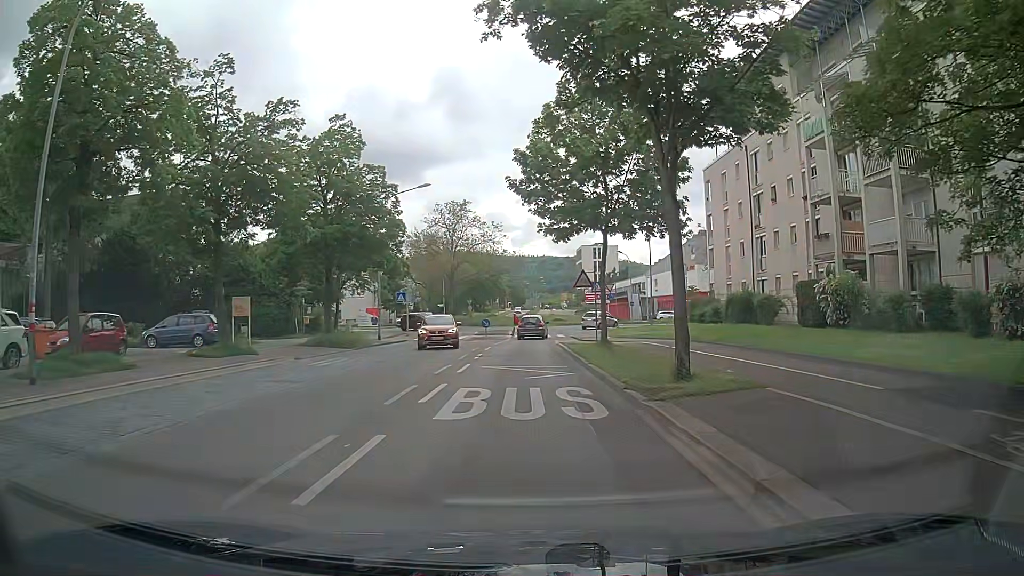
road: tertiary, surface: asphalt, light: Day
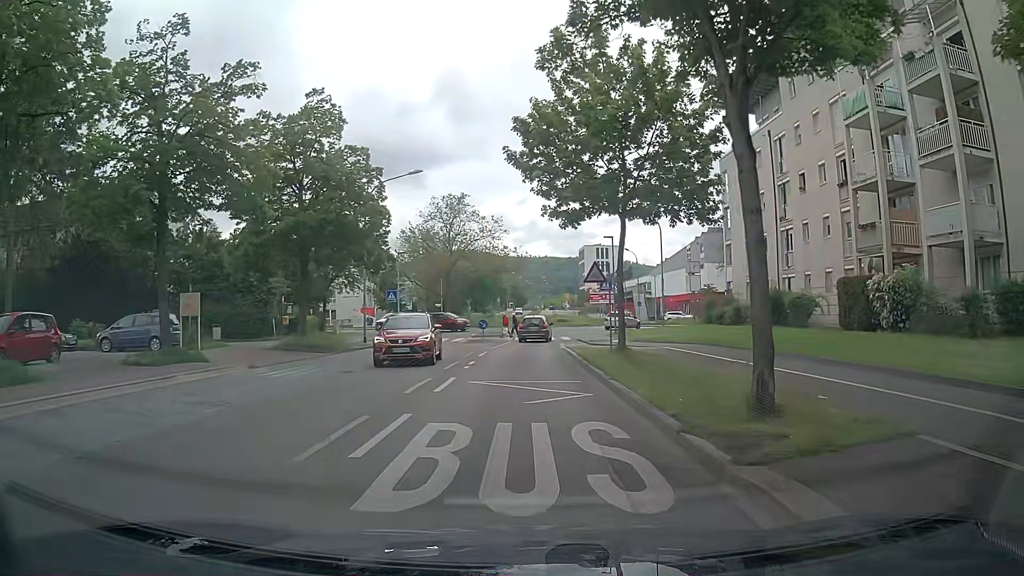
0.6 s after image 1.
(0.0, +4.2) m; -1°
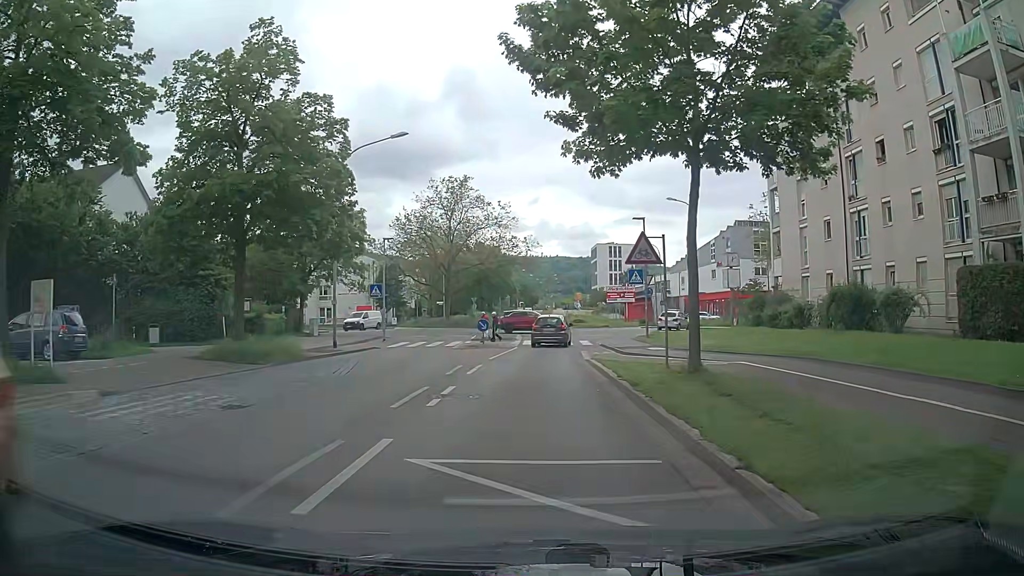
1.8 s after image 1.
(0.0, +7.9) m; +1°
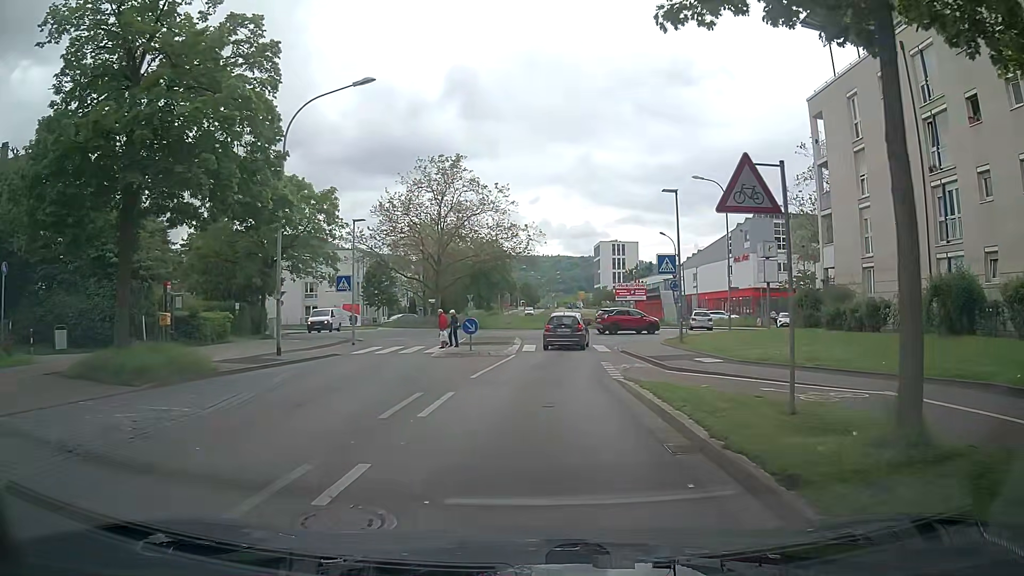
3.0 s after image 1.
(-0.1, +7.3) m; 0°
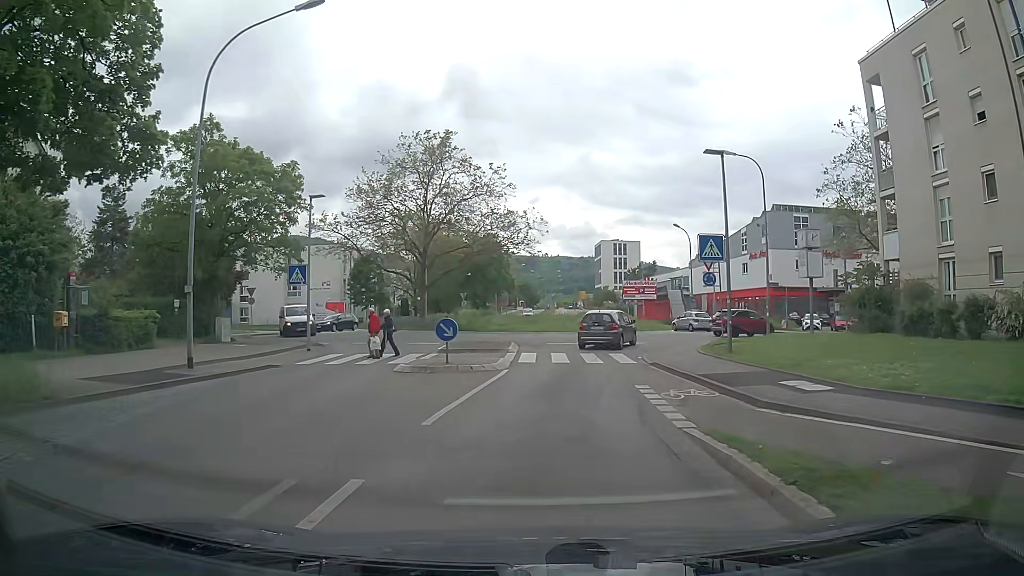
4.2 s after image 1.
(-0.1, +6.6) m; +2°
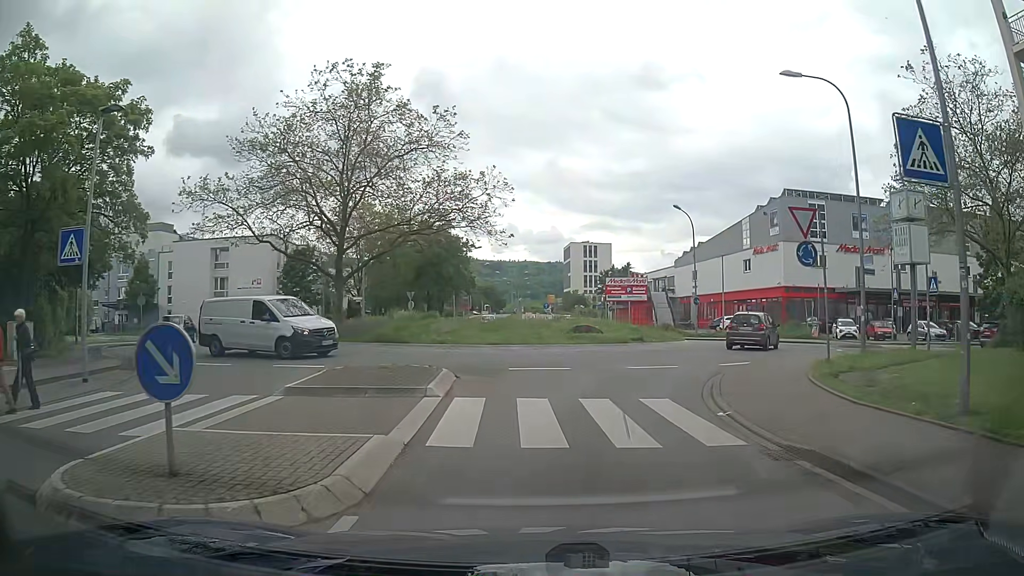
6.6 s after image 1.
(-0.2, +12.8) m; 0°
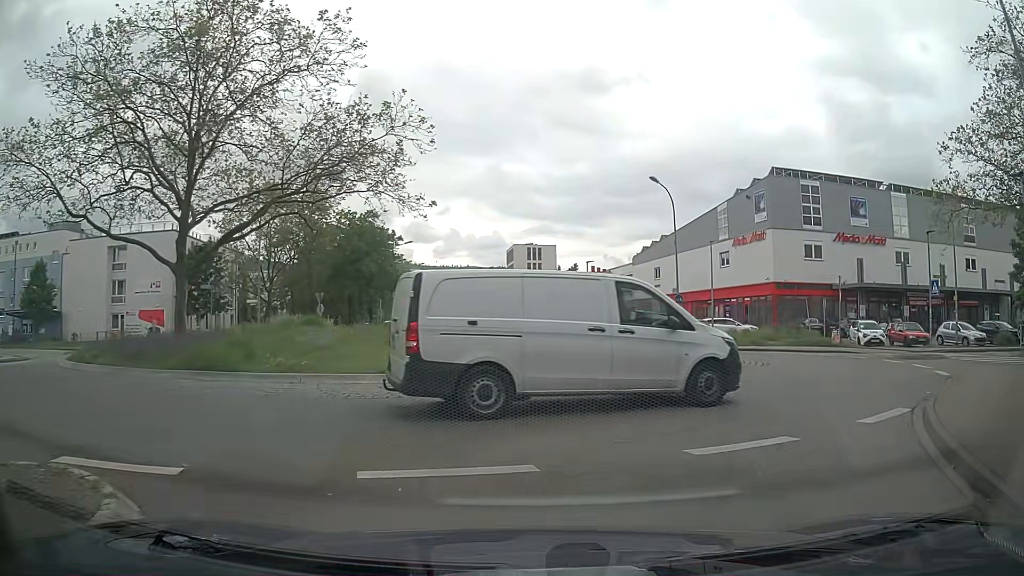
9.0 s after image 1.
(+0.3, +10.7) m; +6°
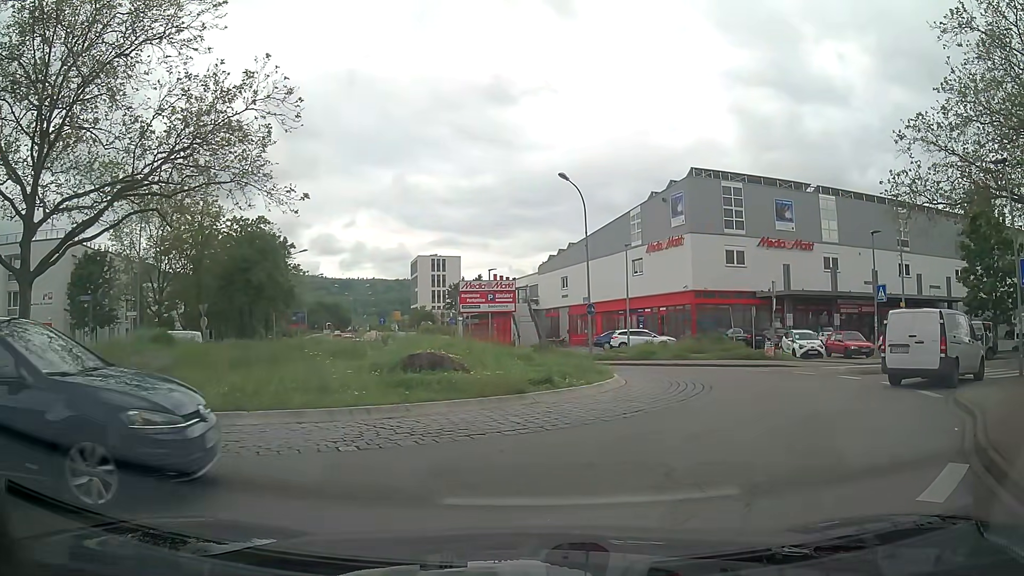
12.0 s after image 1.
(+0.2, +3.4) m; +6°
(+3, +9) (+7, +18) (+5, +28) (-2, +35) (-9, +42) (-13, +51) (-15, +61) (-18, +70) (-20, +80) (-22, +90) m
